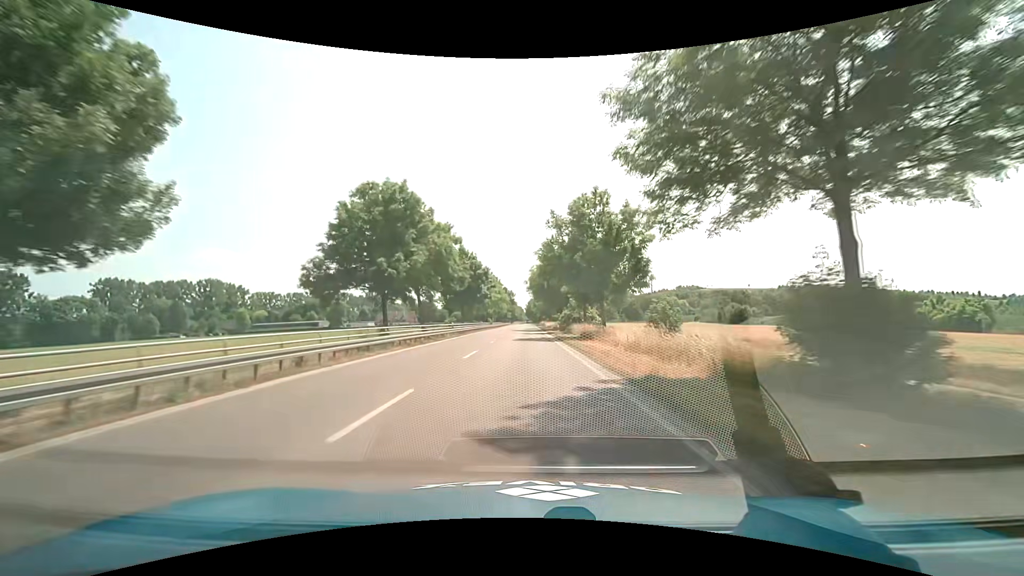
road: secondary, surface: asphalt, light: Day
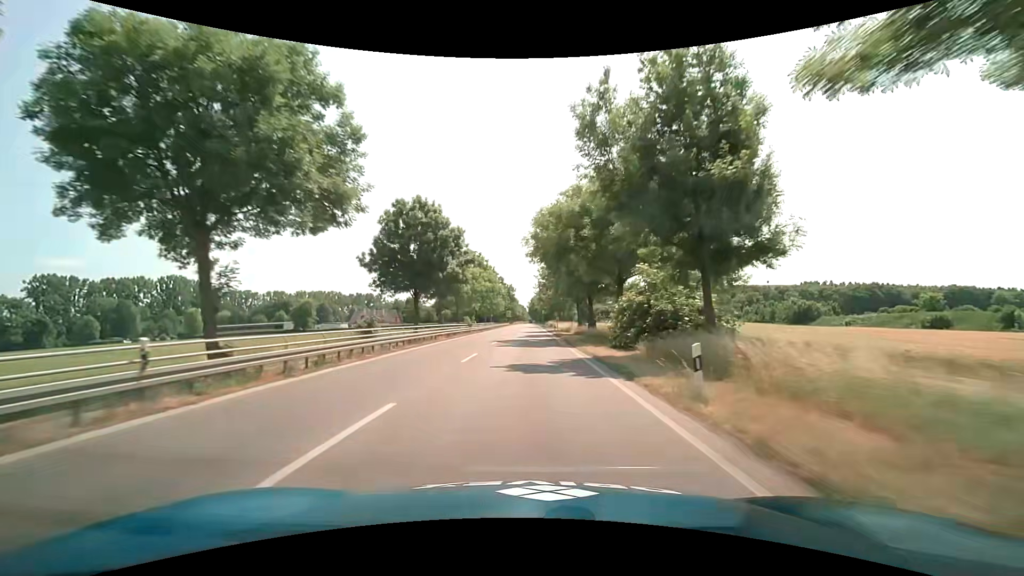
(0.0, +37.5) m; 0°
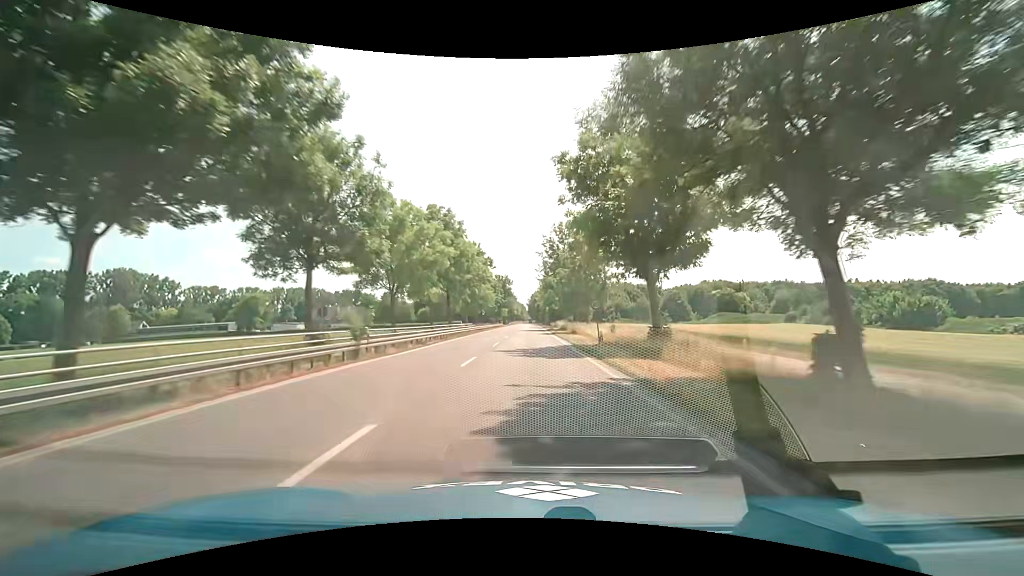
(0.0, +37.5) m; 0°
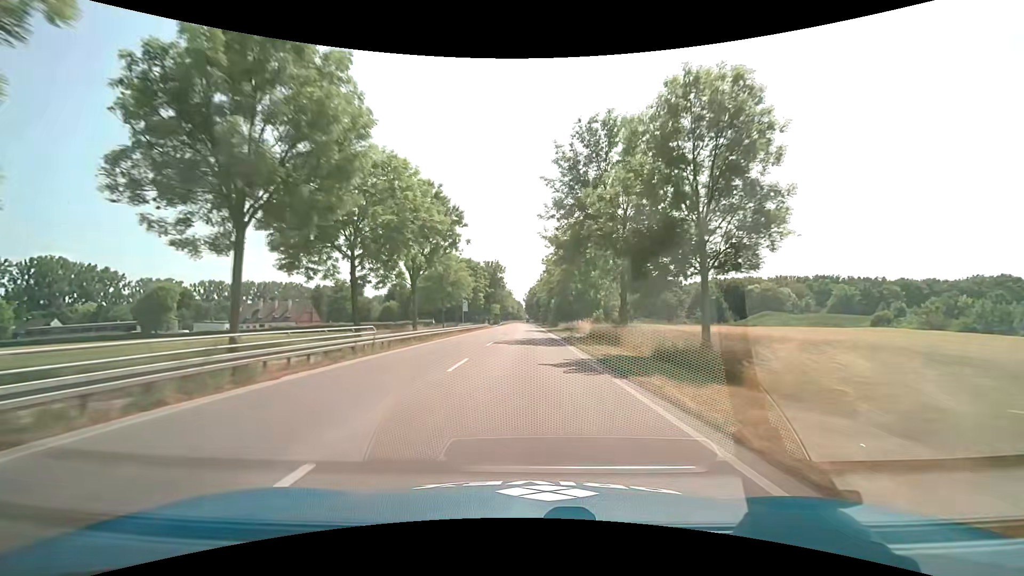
(+0.1, +37.5) m; 0°
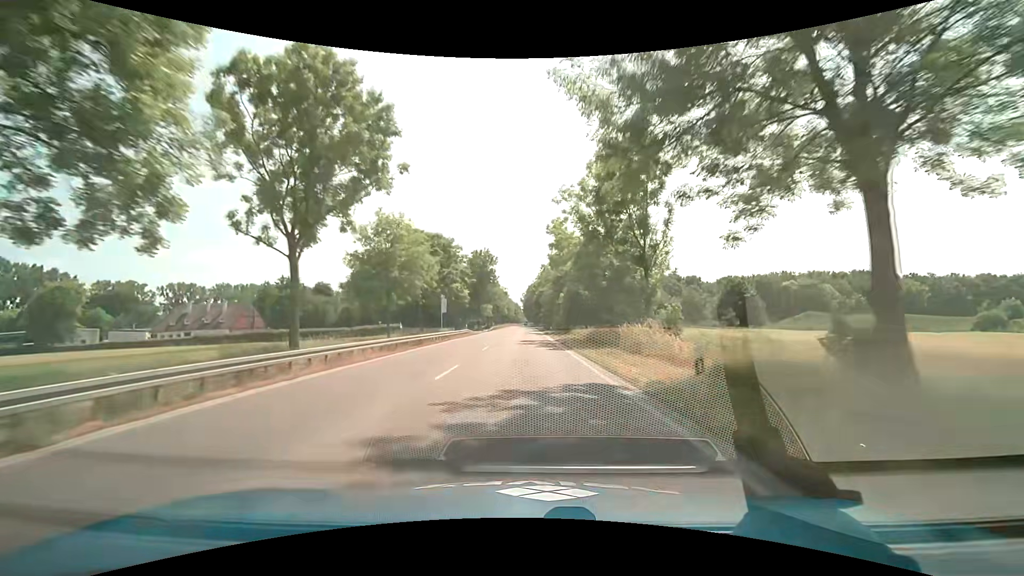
(+0.1, +25.0) m; 0°
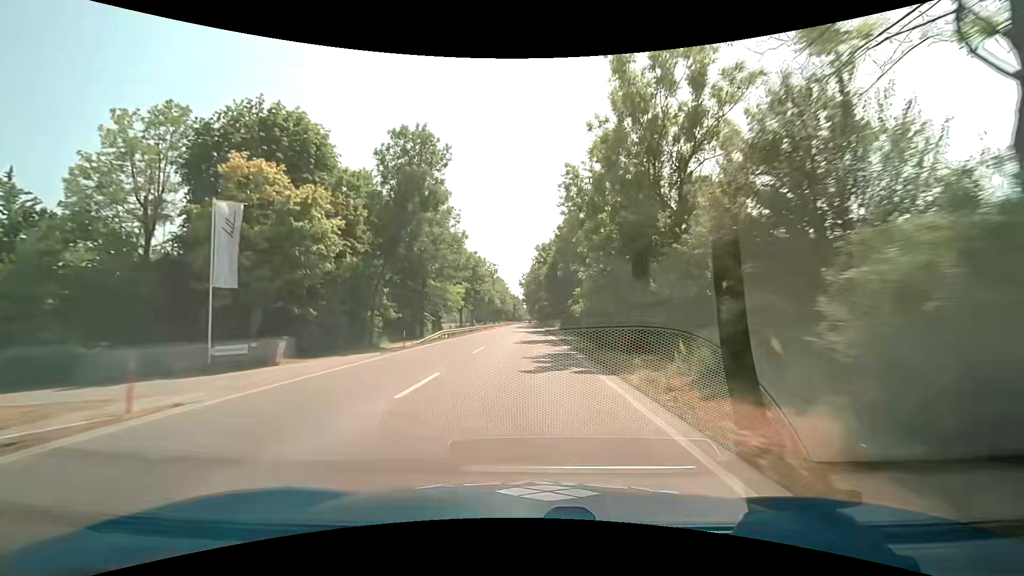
(-0.1, +62.6) m; 0°
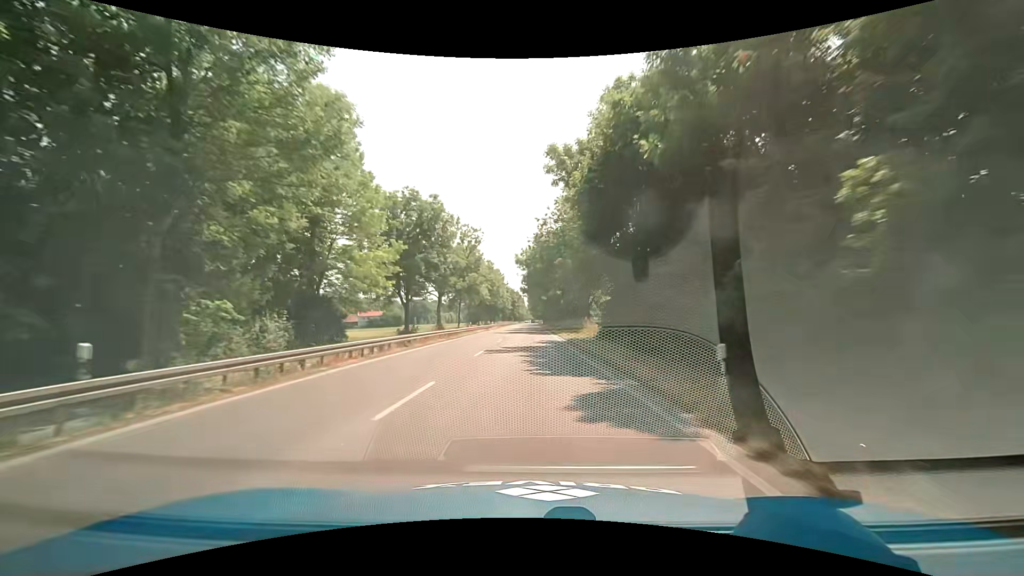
(-0.2, +37.7) m; 0°
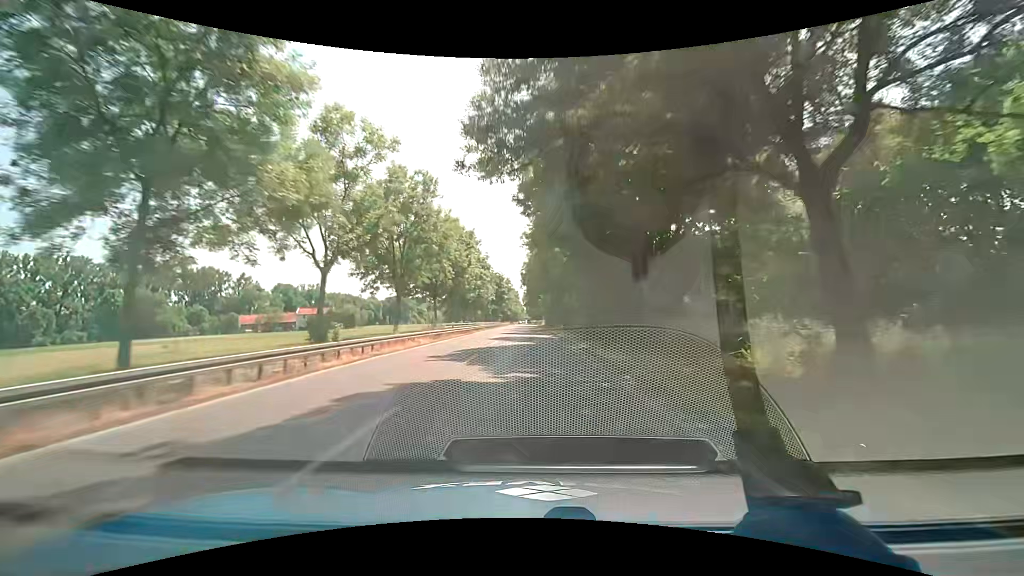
(0.0, +62.8) m; 0°
(0, +10) (0, +20) (0, +30) (0, +40) (0, +50) (0, +60) (0, +70) (0, +80) (0, +90) (0, +100) m
